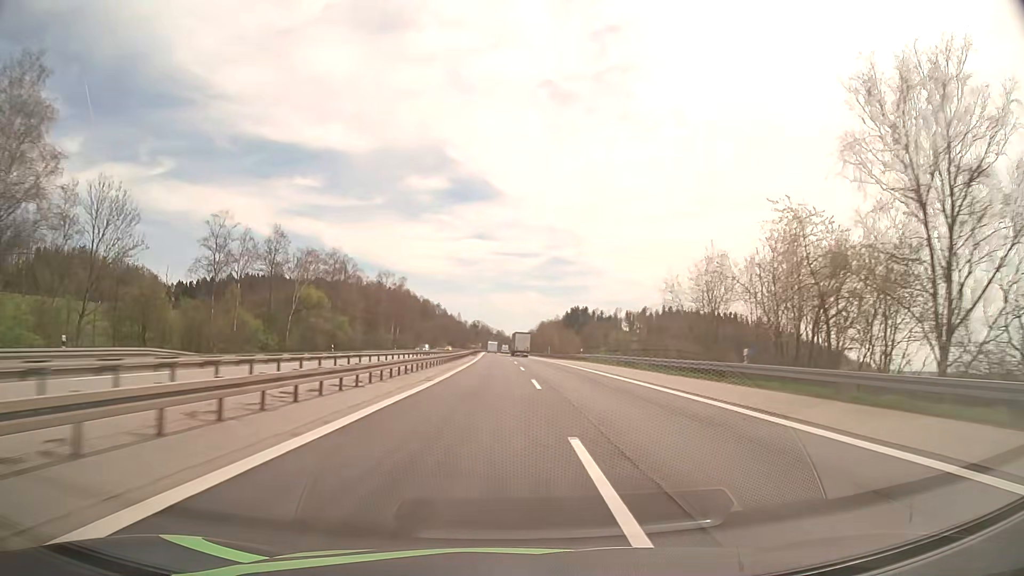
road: motorway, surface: asphalt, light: Day
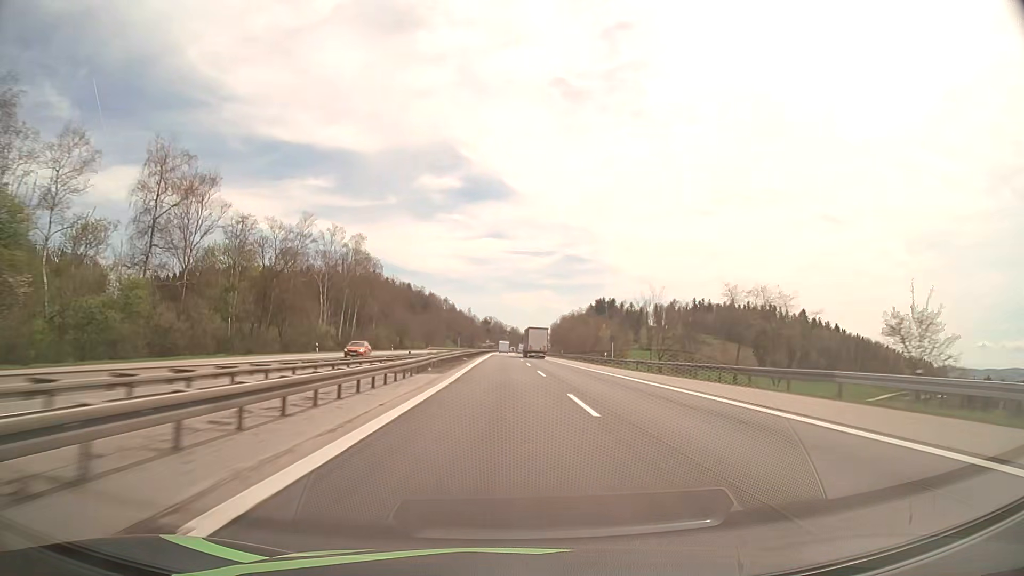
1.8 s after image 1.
(-0.9, +63.0) m; -1°
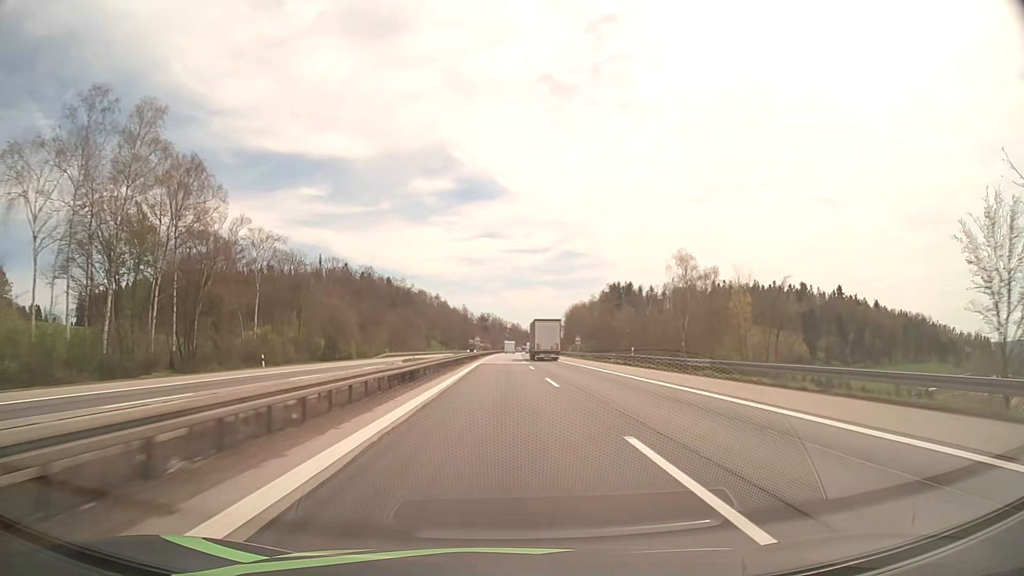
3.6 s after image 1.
(0.0, +63.3) m; 0°
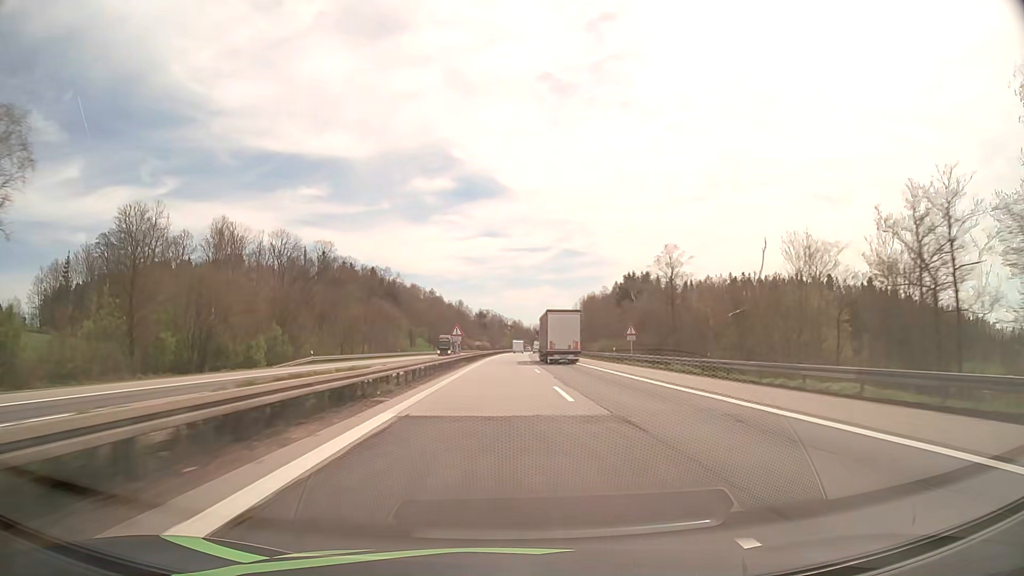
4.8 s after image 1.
(0.0, +42.3) m; 0°
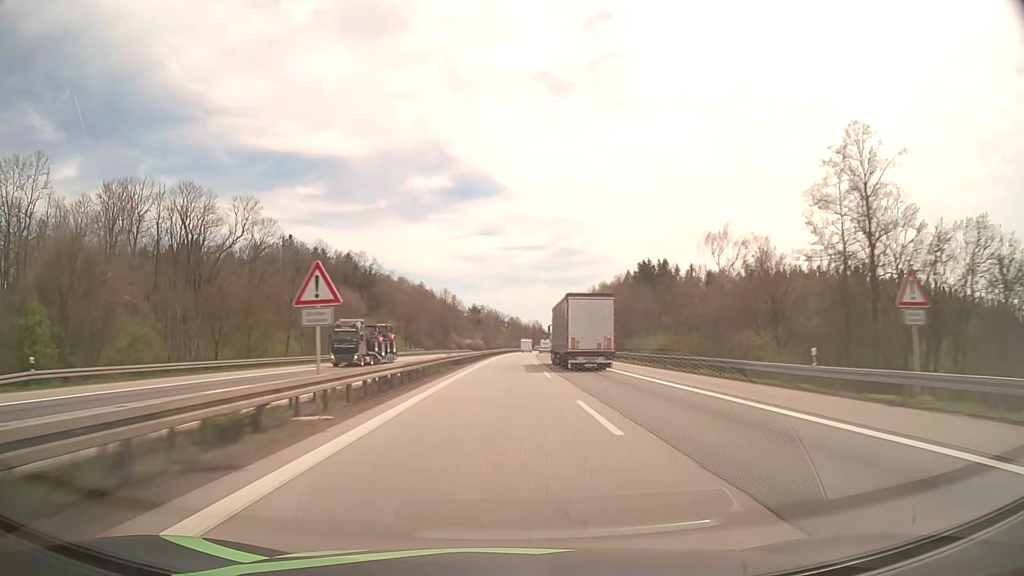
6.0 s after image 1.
(0.0, +42.3) m; 0°
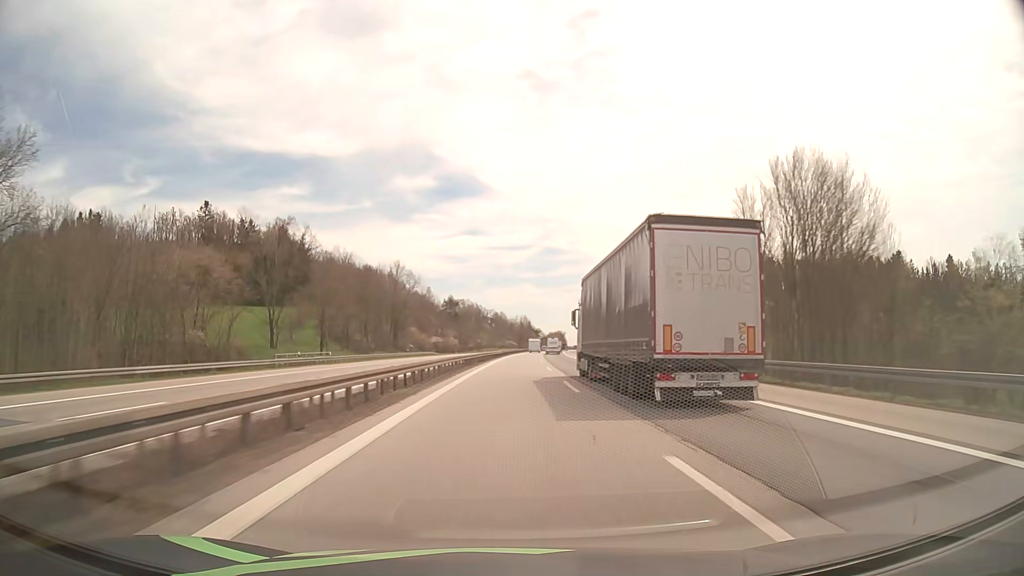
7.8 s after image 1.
(+0.6, +63.2) m; +1°
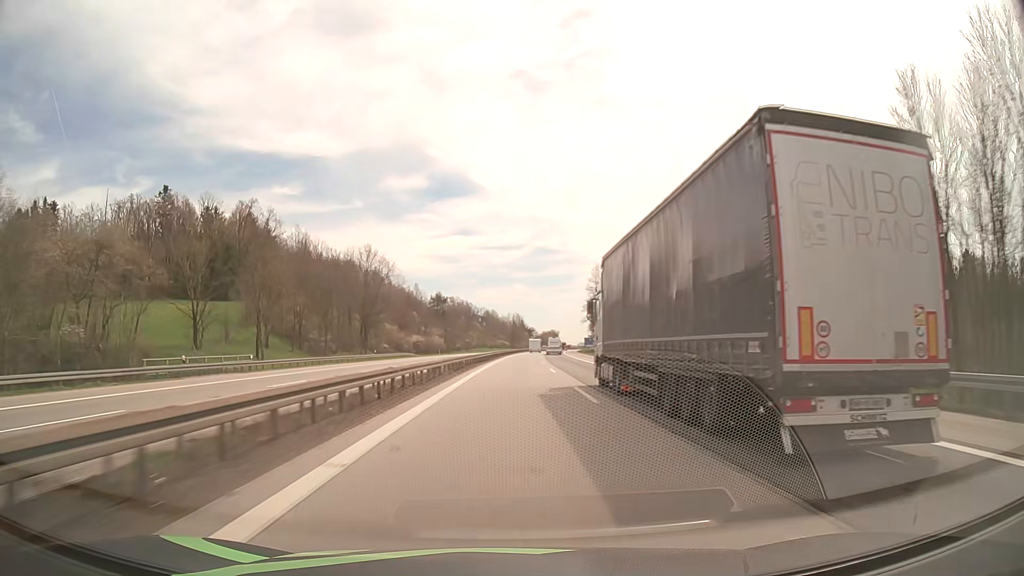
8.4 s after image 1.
(+0.2, +21.0) m; +1°
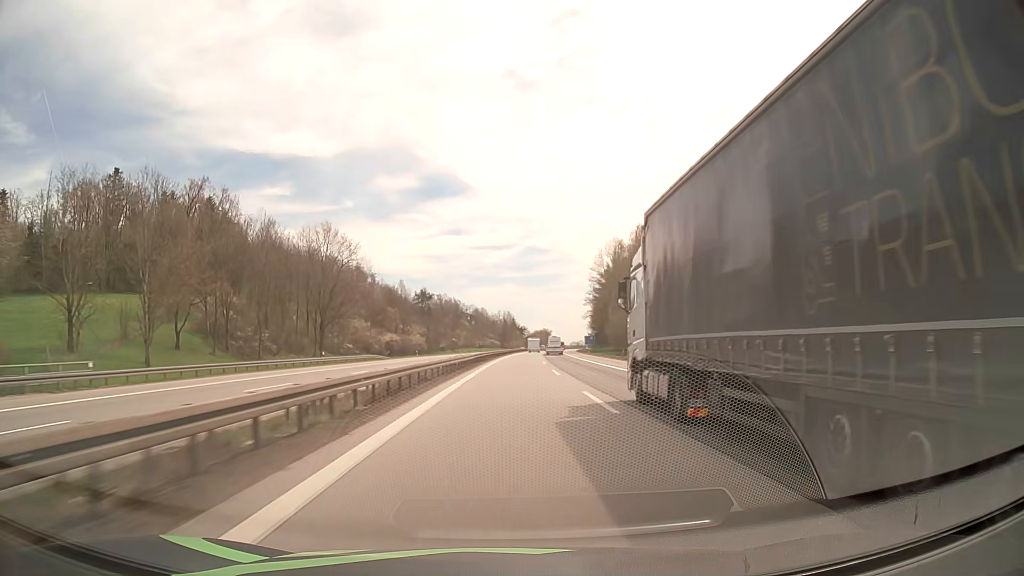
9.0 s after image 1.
(+0.1, +21.0) m; +1°
(0, +10) (0, +20) (0, +30) (0, +40) (+1, +50) (+1, +60) (+1, +70) (+2, +80) (+3, +90) (+3, +100) m
